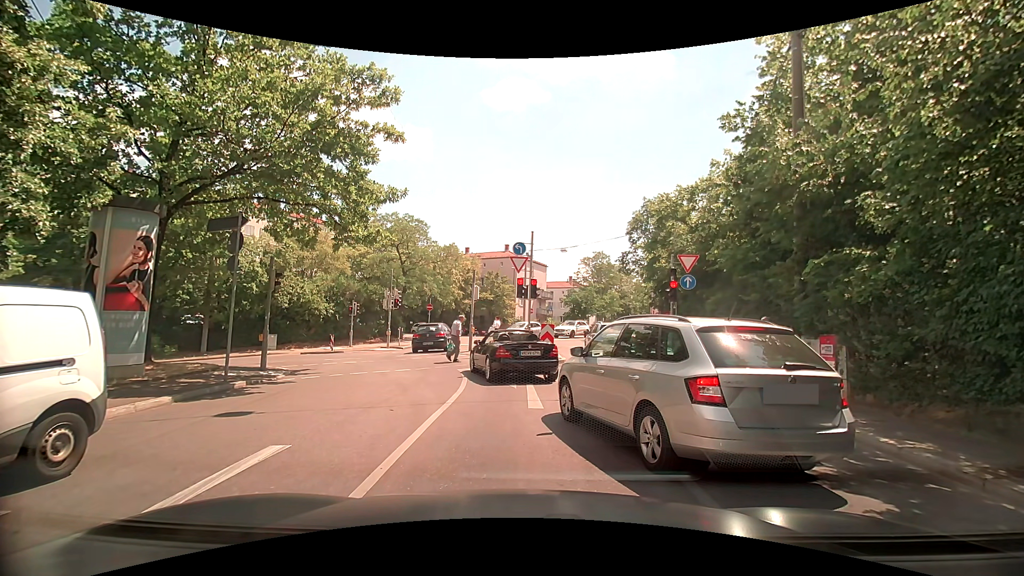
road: secondary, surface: asphalt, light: Day
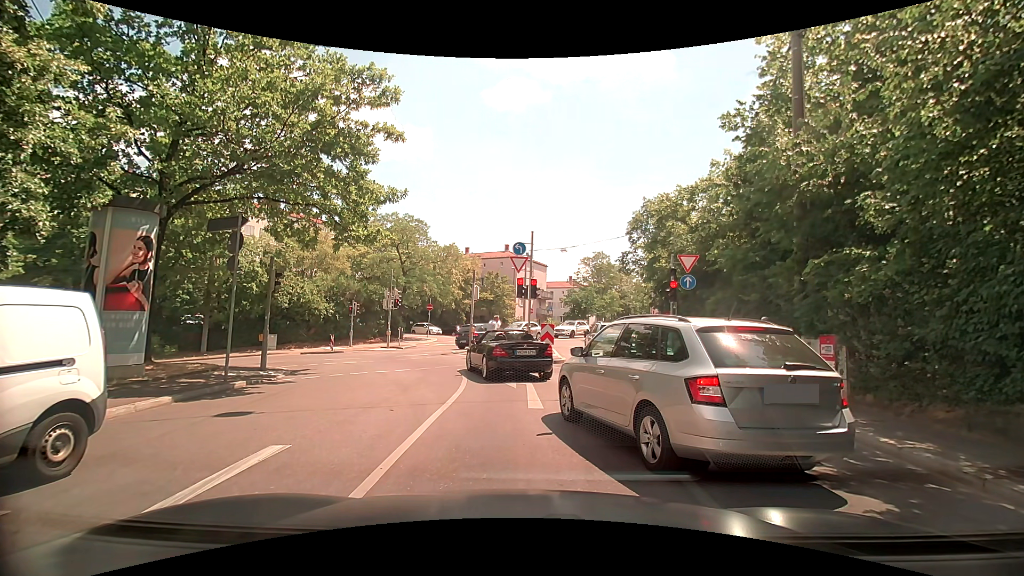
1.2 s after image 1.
(0.0, 0.0) m; 0°
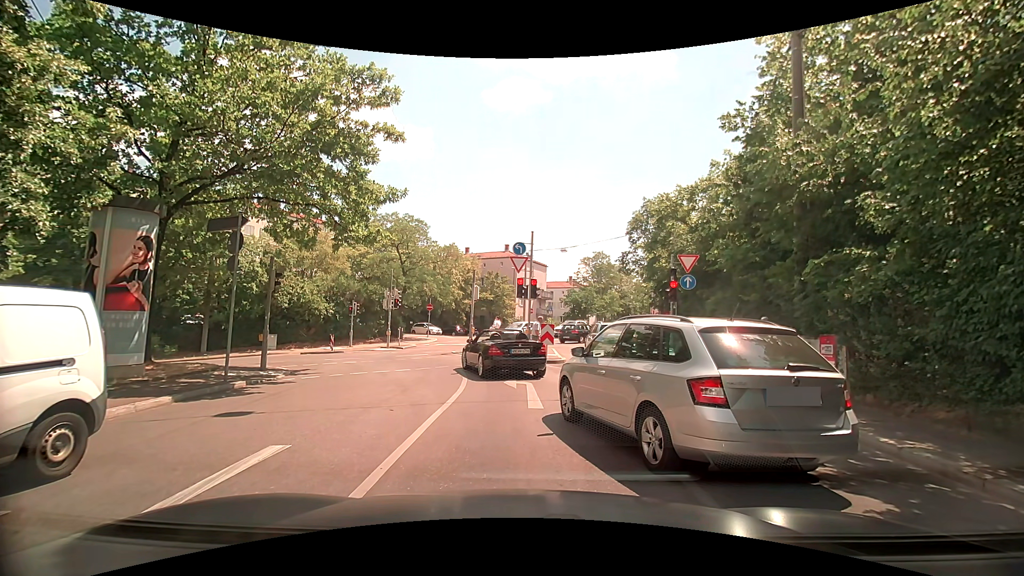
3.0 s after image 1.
(0.0, 0.0) m; 0°
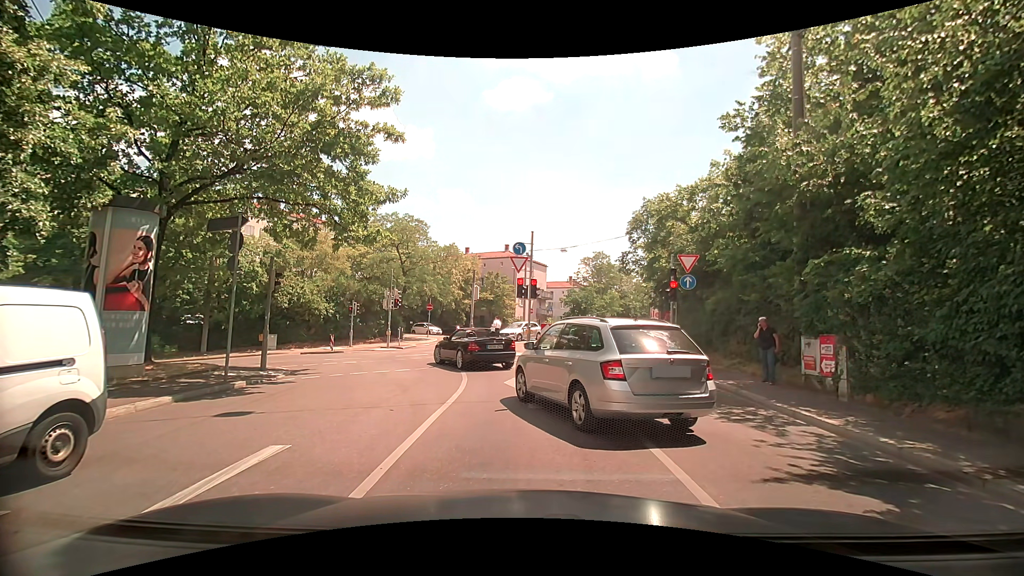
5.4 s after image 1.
(0.0, 0.0) m; 0°
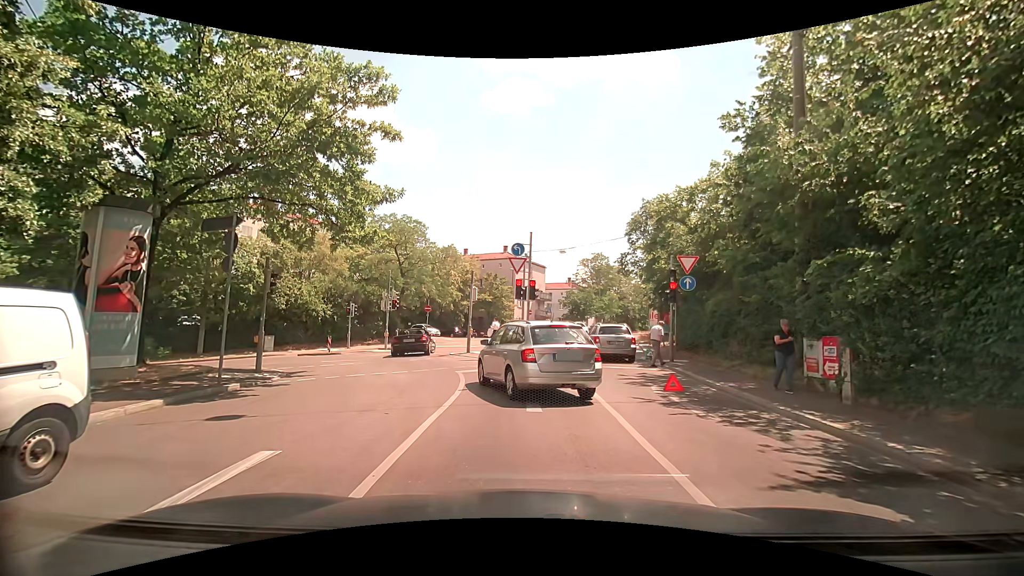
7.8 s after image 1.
(0.0, +0.2) m; 0°
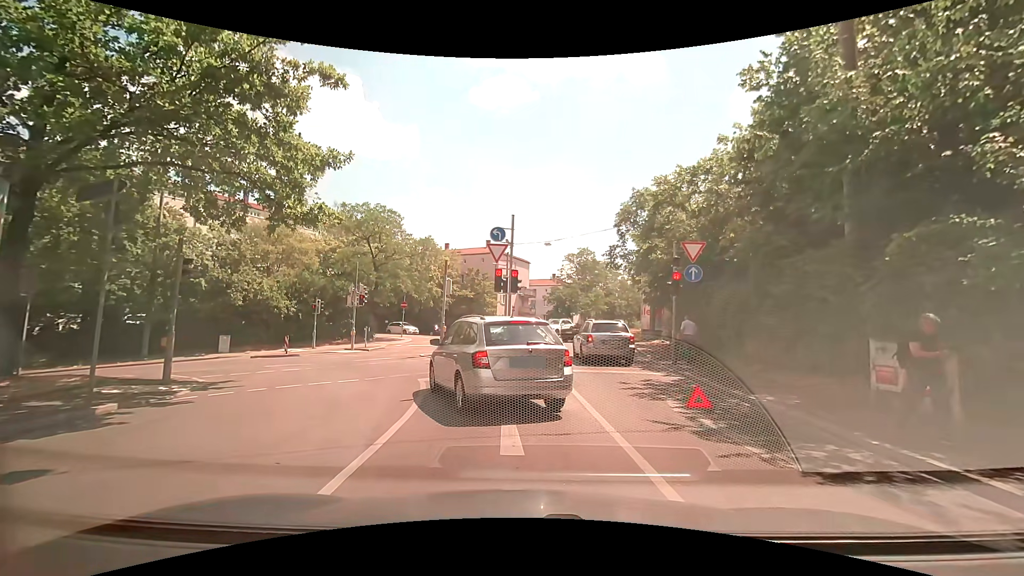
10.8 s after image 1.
(0.0, +2.9) m; 0°
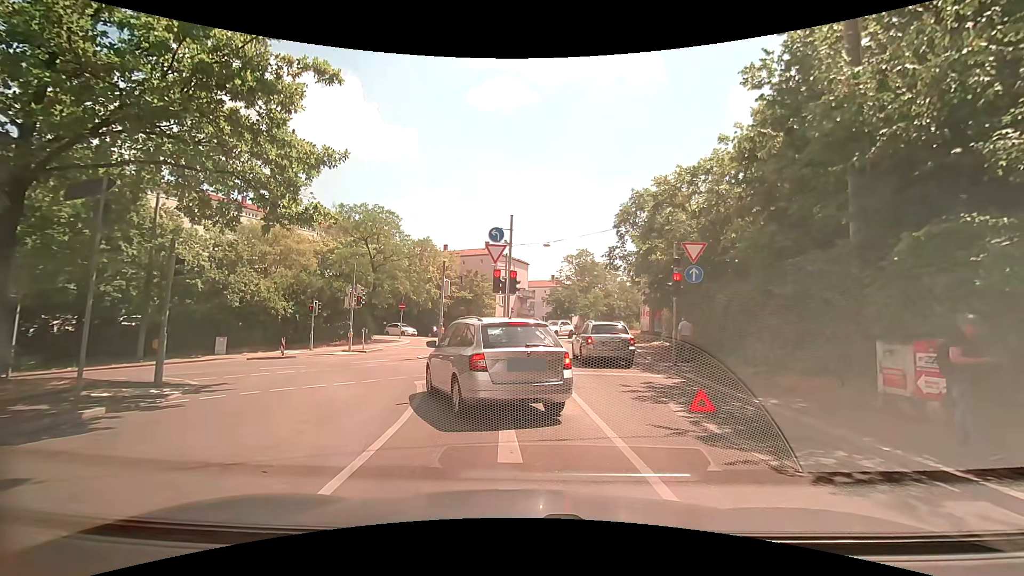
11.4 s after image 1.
(0.0, +0.2) m; 0°
